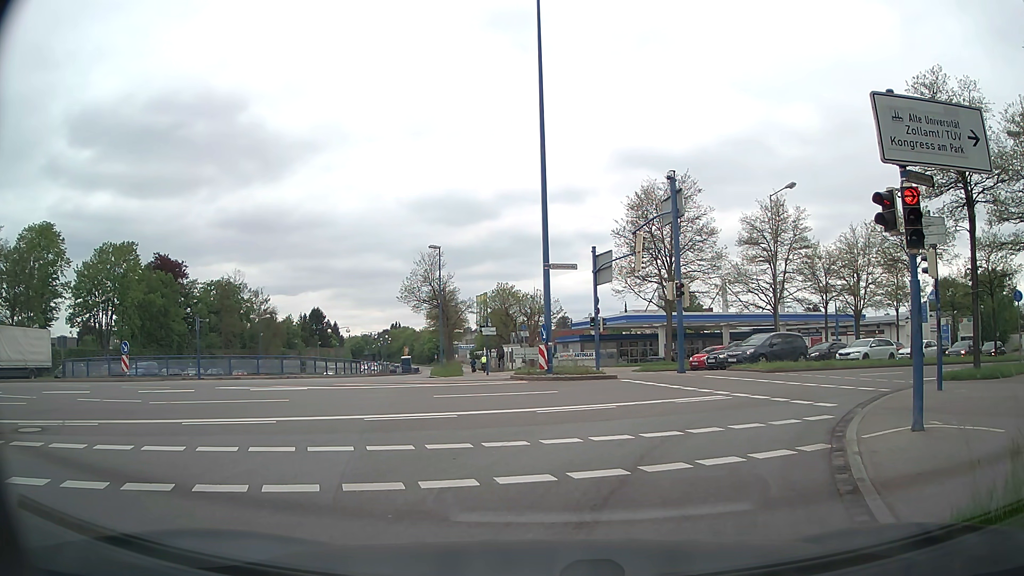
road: trunk_link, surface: asphalt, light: Day
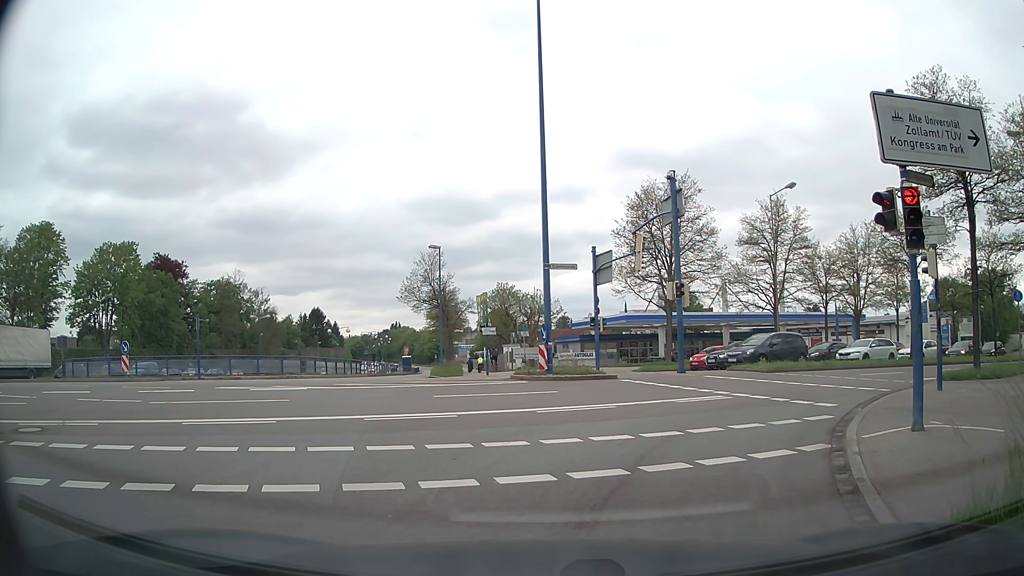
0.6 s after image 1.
(0.0, 0.0) m; 0°
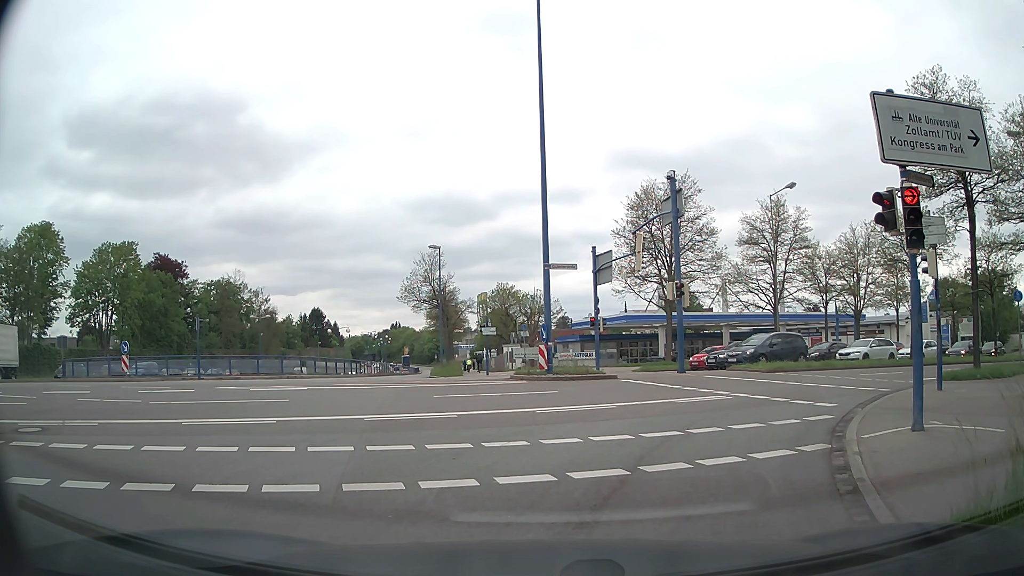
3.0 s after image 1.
(0.0, 0.0) m; 0°
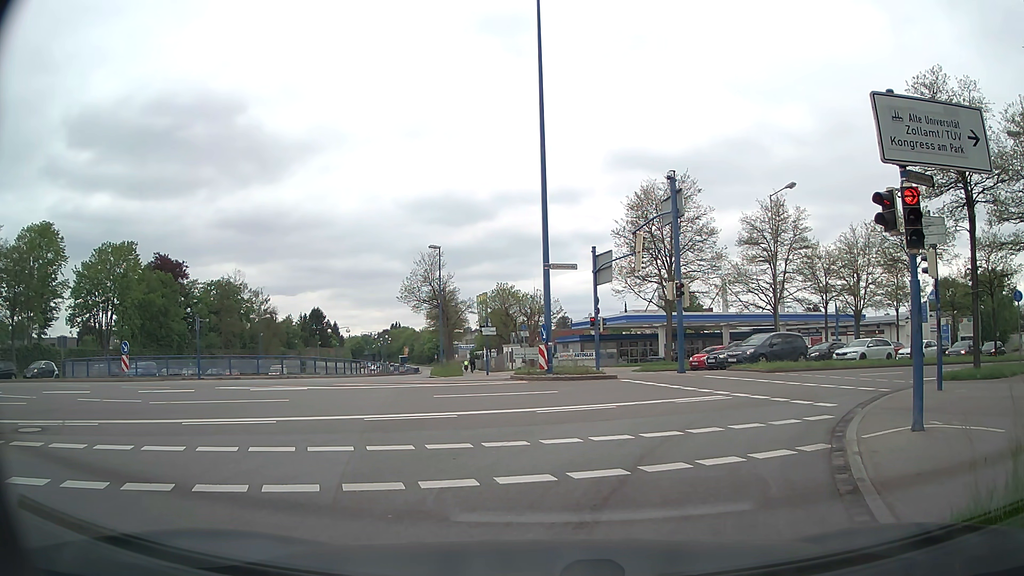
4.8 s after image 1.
(0.0, 0.0) m; 0°
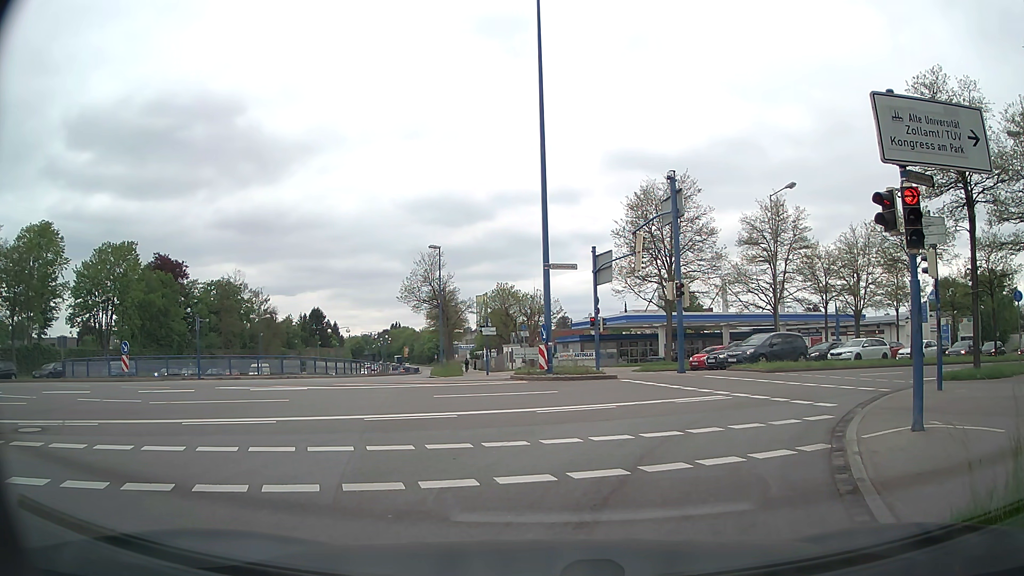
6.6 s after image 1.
(0.0, 0.0) m; 0°
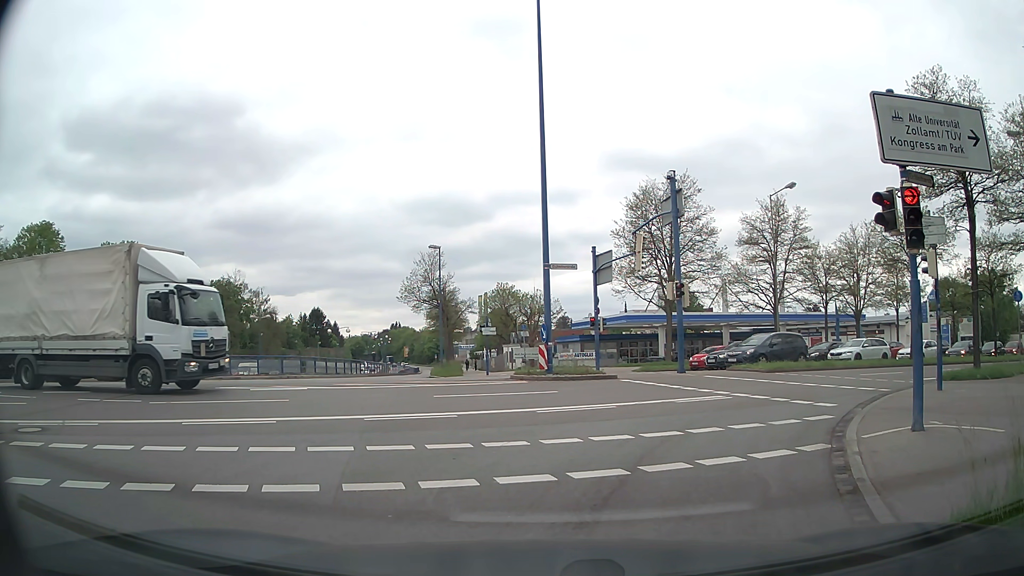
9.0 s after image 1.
(0.0, 0.0) m; 0°
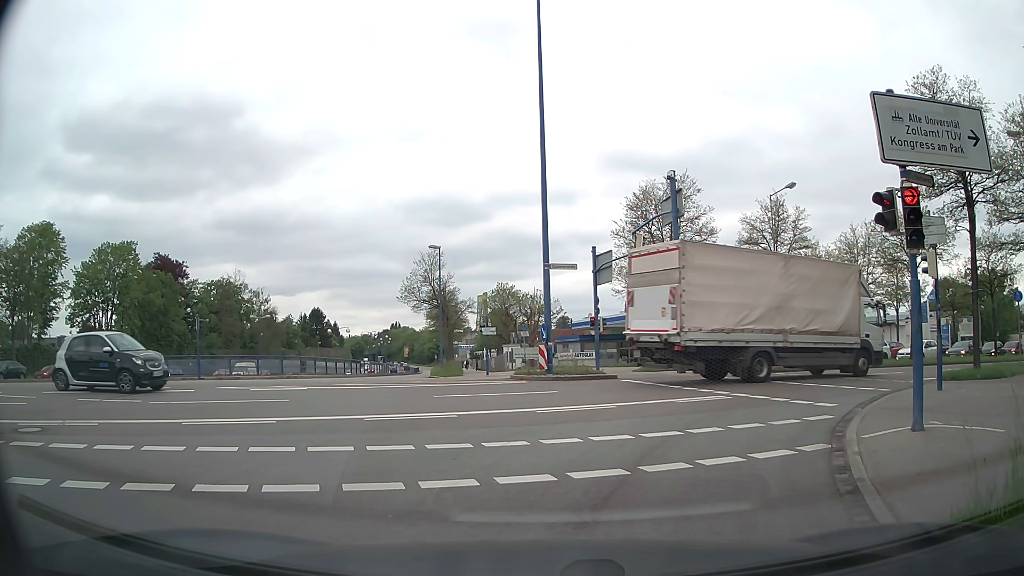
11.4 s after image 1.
(0.0, 0.0) m; 0°
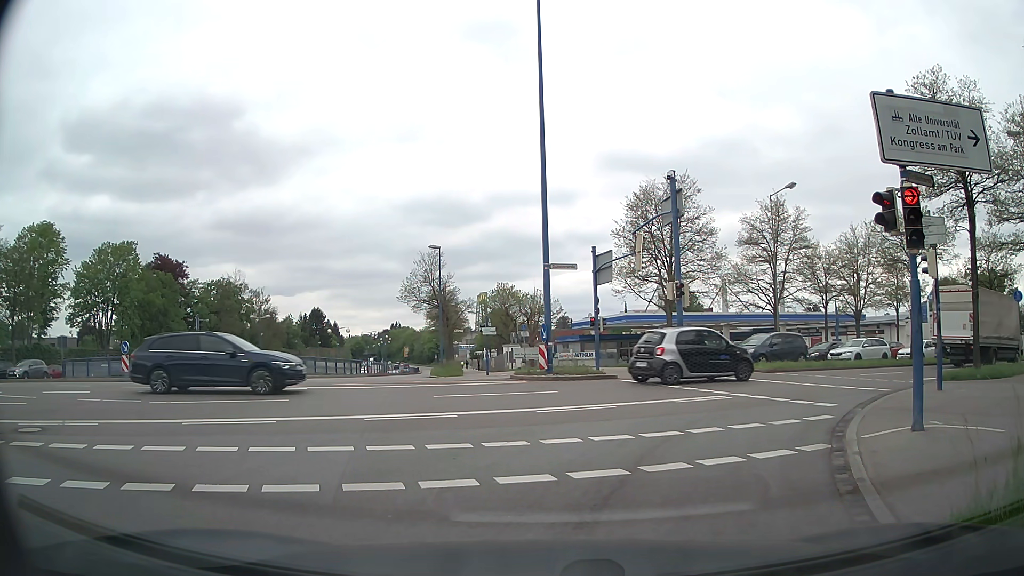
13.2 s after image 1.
(0.0, 0.0) m; 0°
(+1, +10) (+6, +18) (+14, +25) (+22, +31) (+31, +36) (+39, +41) (+47, +46) (+56, +52) (+64, +58) (+72, +64) m
